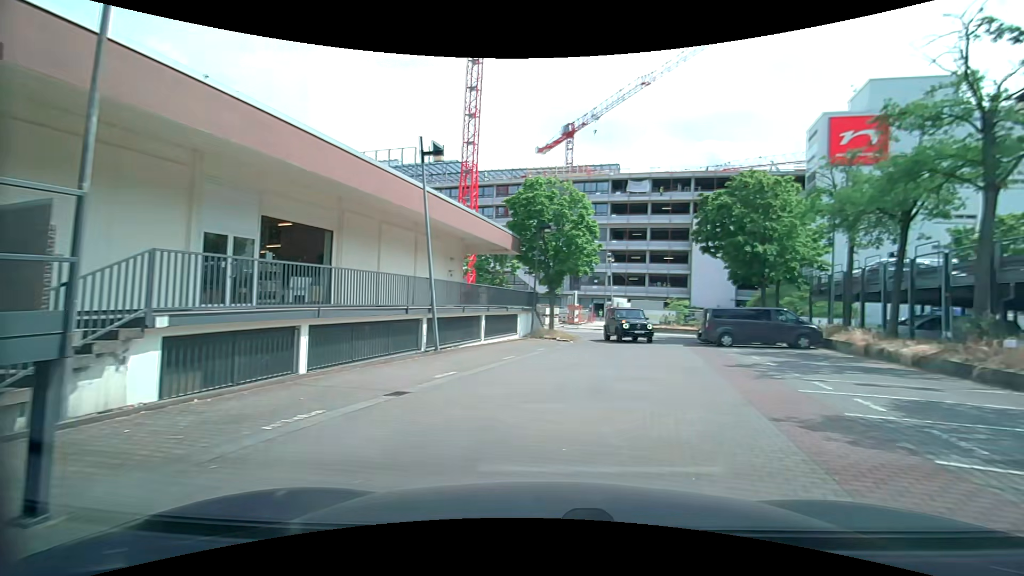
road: service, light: Day
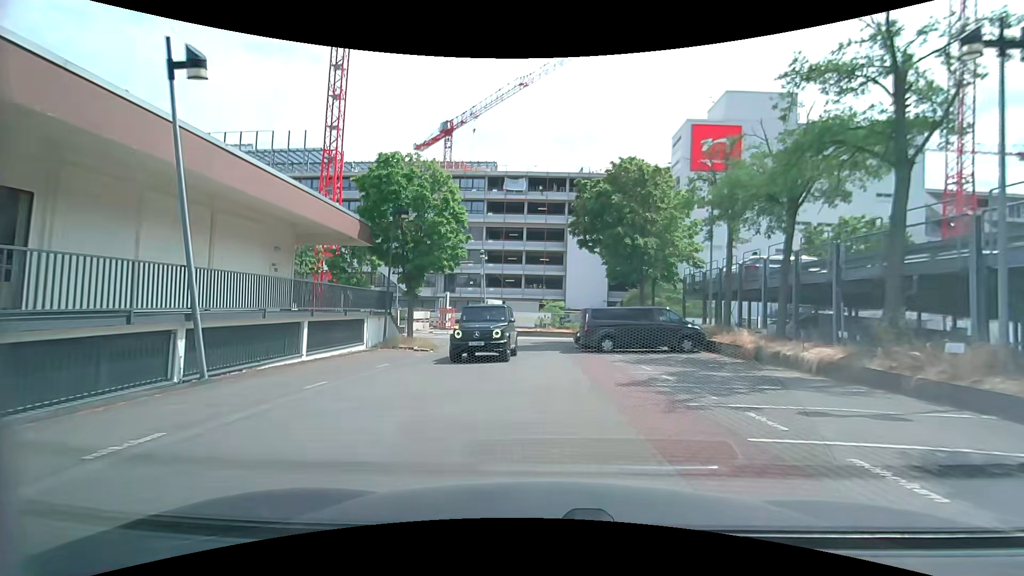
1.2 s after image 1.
(+0.7, +5.1) m; +13°
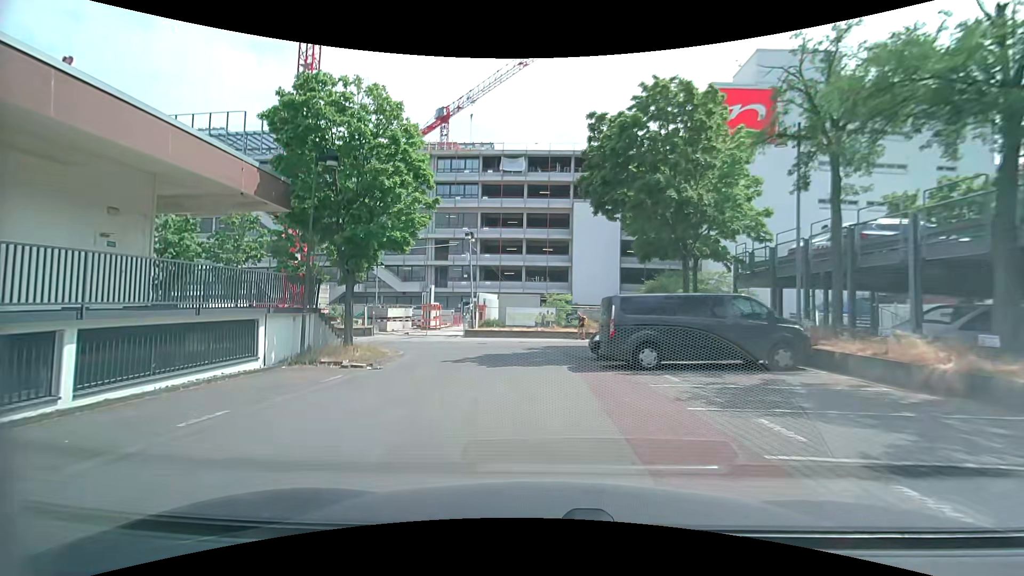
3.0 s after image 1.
(+0.2, +8.6) m; -1°
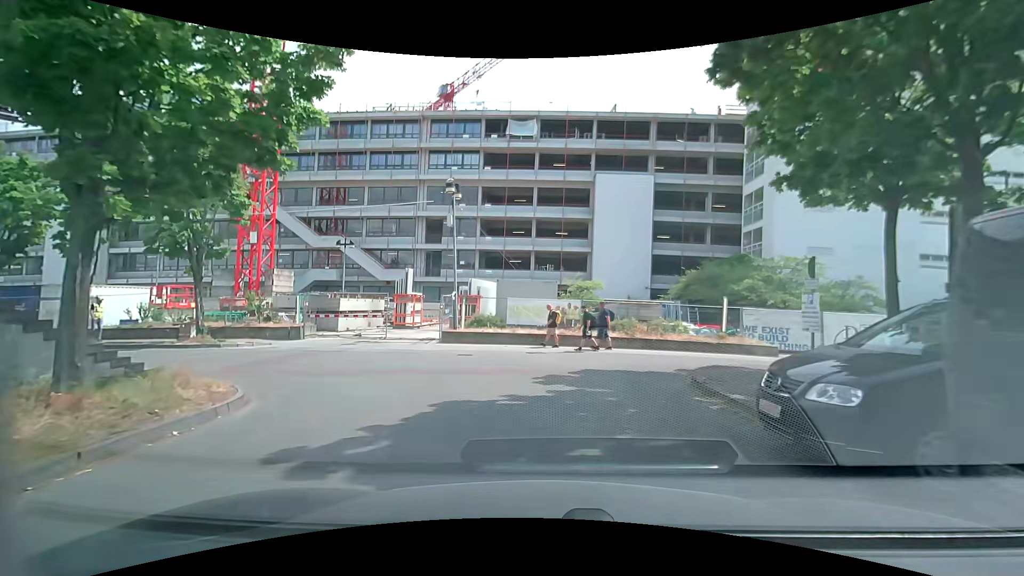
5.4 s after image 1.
(-0.5, +11.5) m; -1°
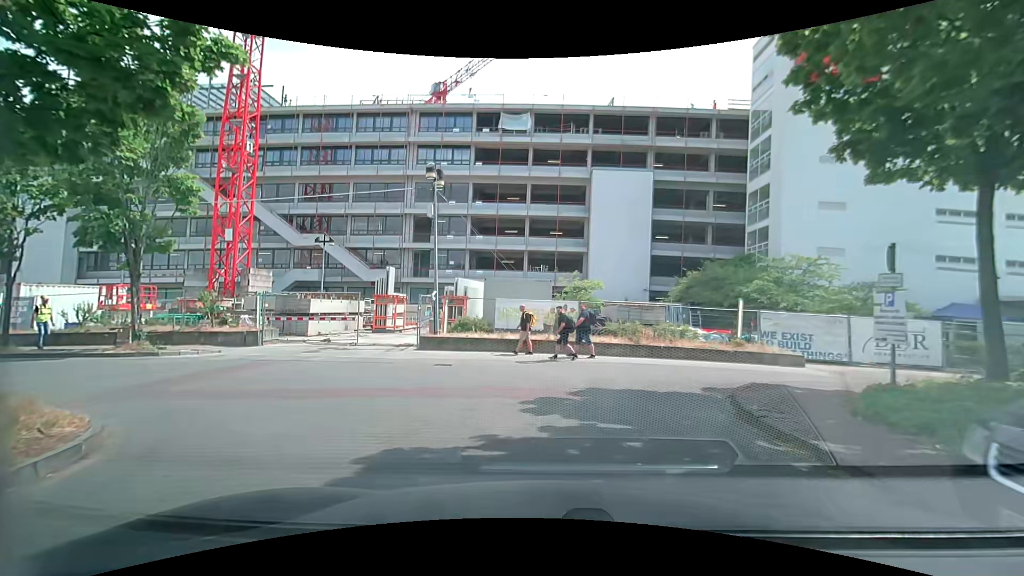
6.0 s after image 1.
(+0.1, +2.6) m; +1°
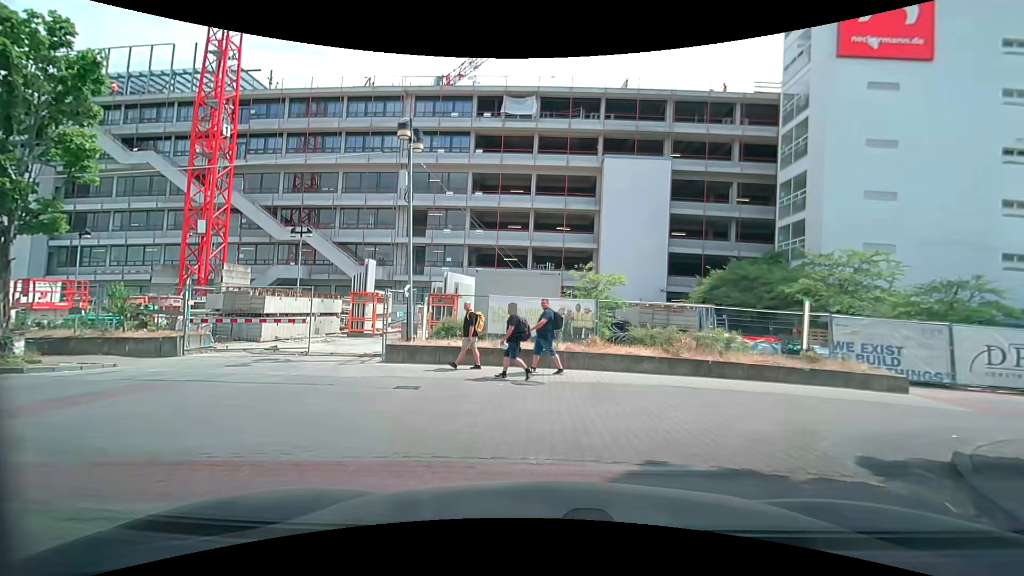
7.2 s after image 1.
(0.0, +4.4) m; 0°
